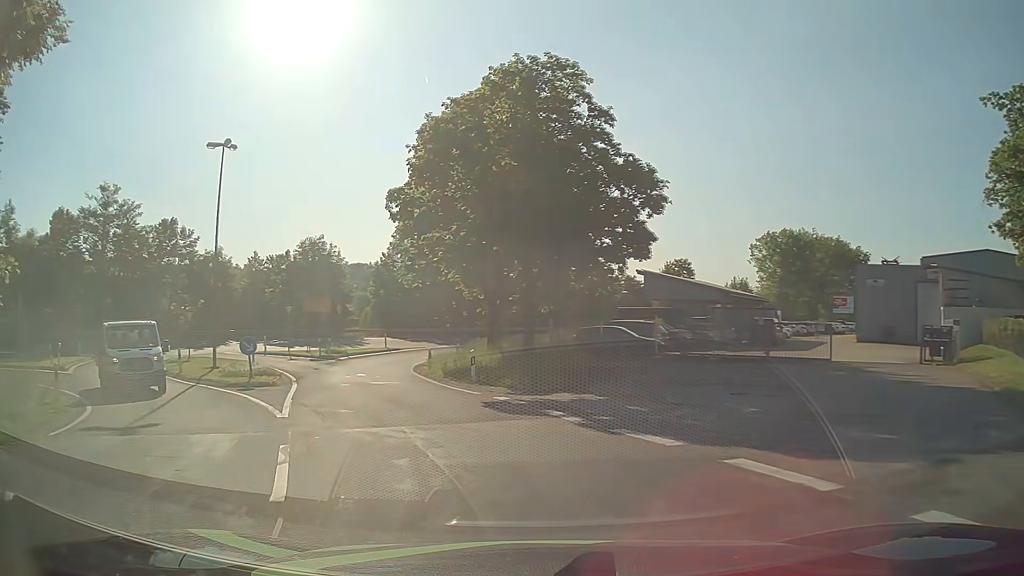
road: unclassified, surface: asphalt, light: Day
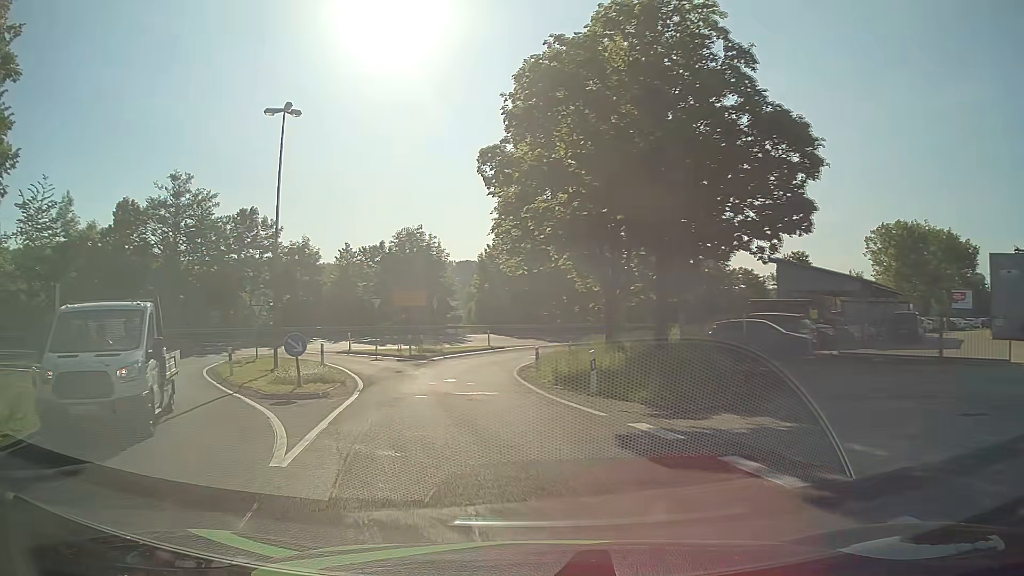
(-0.4, +5.3) m; -10°
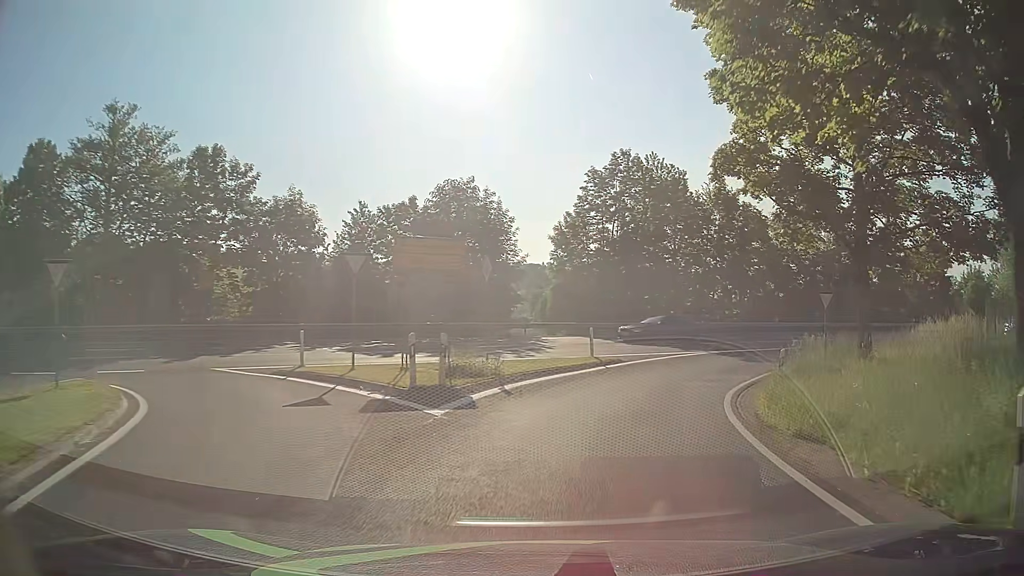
(-2.4, +21.5) m; -5°
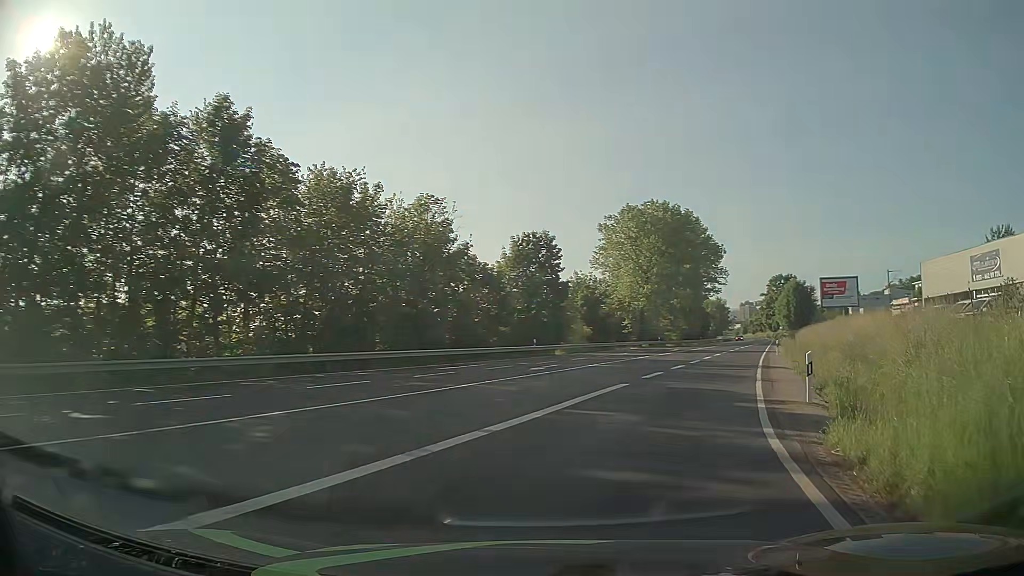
(+8.5, +26.1) m; +40°
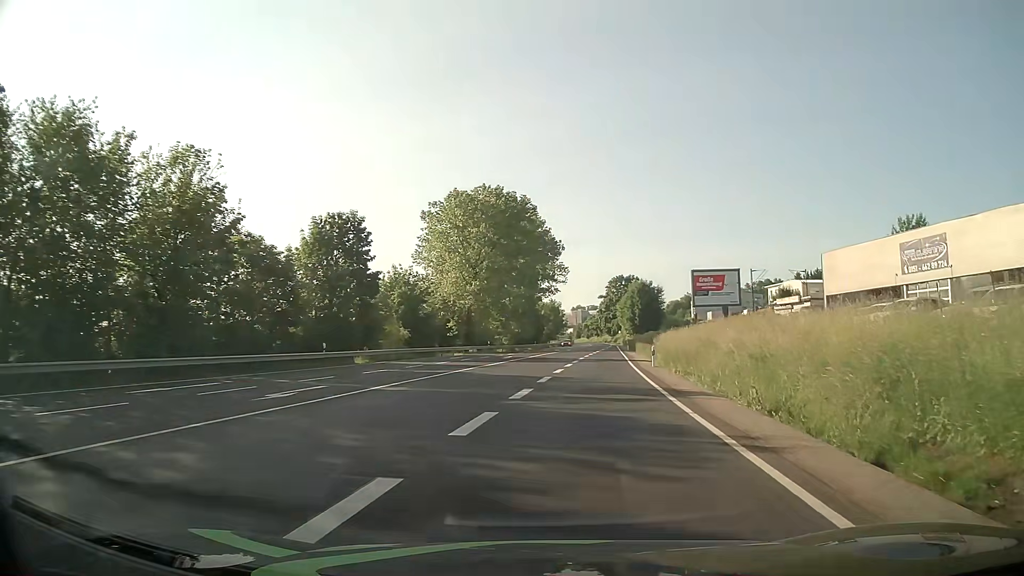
(+1.8, +12.4) m; +14°
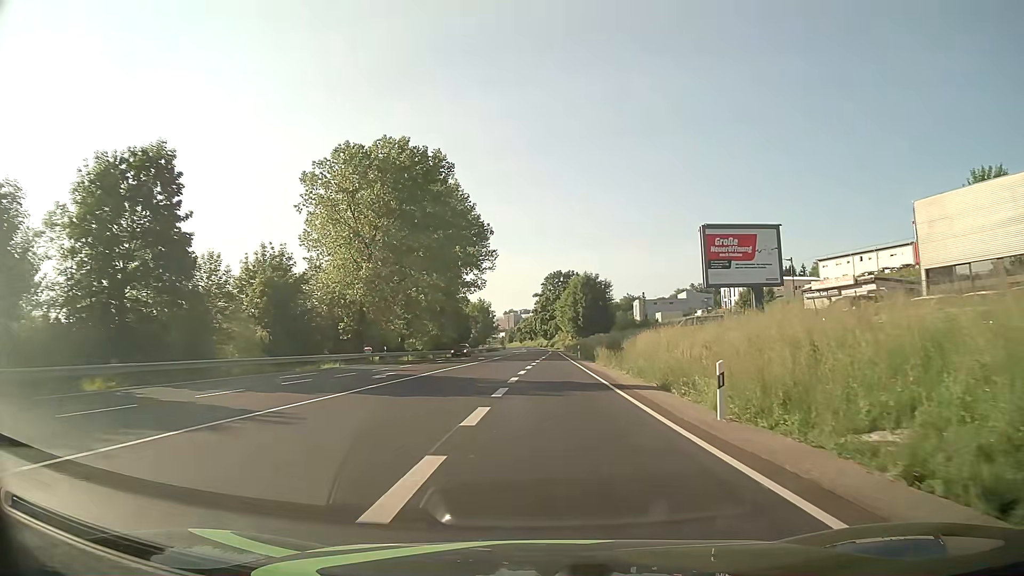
(+1.4, +22.9) m; +6°
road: primary
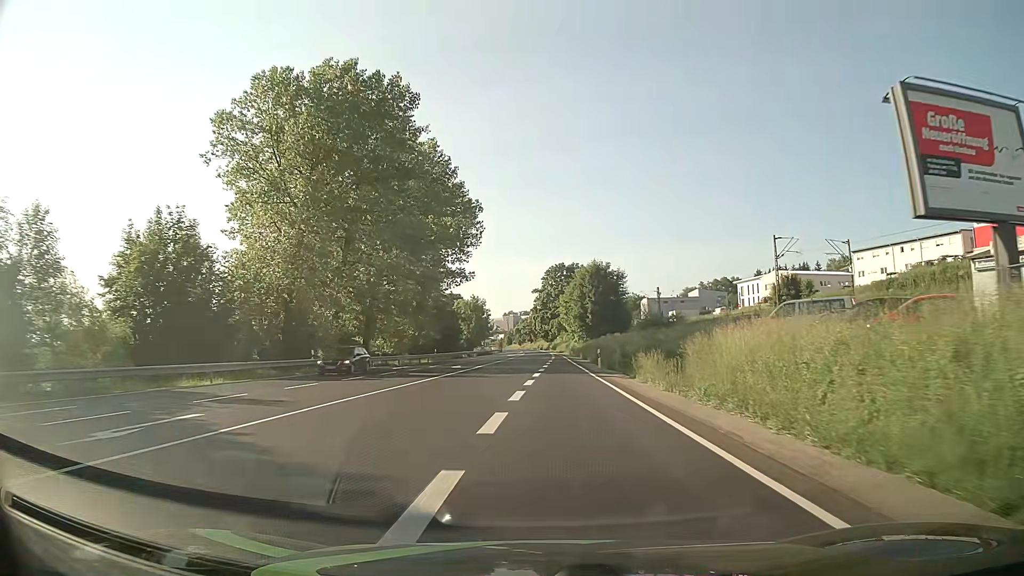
(0.0, +19.3) m; 0°
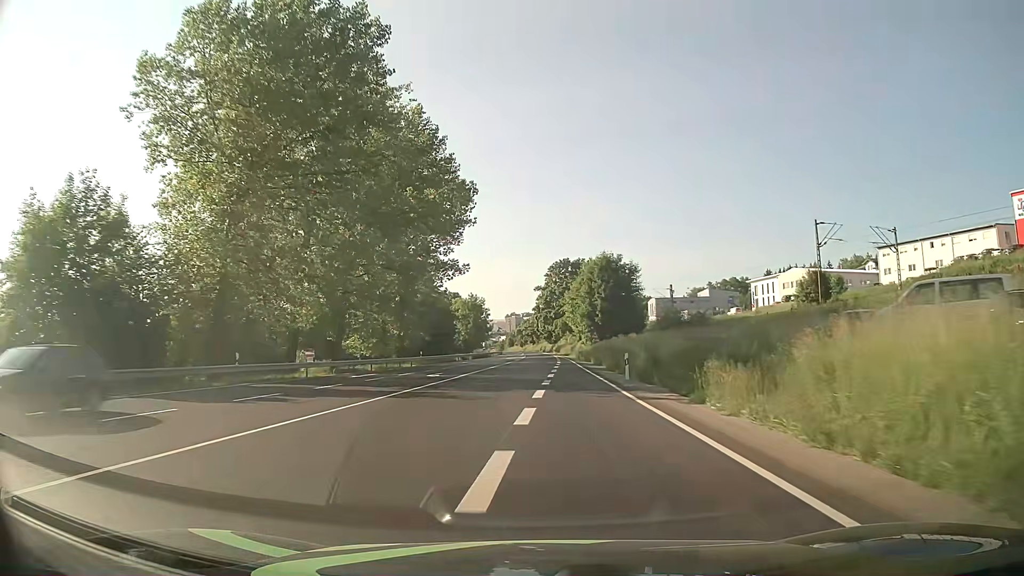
(0.0, +10.9) m; 0°
(0, +10) (0, +20) (0, +30) (0, +40) (0, +50) (0, +60) (0, +70) (0, +80) (0, +90) (0, +100) m
